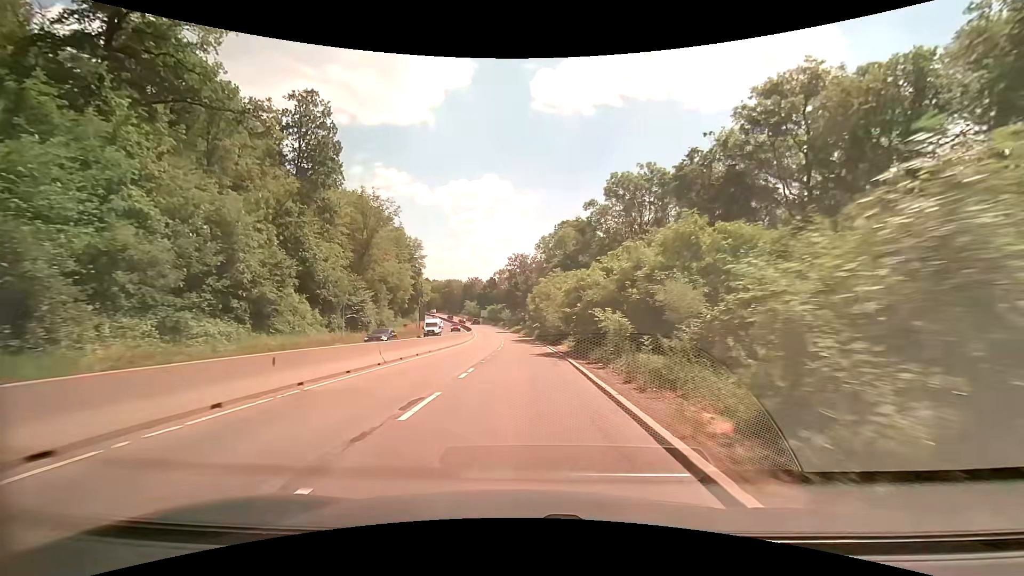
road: trunk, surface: asphalt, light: Day
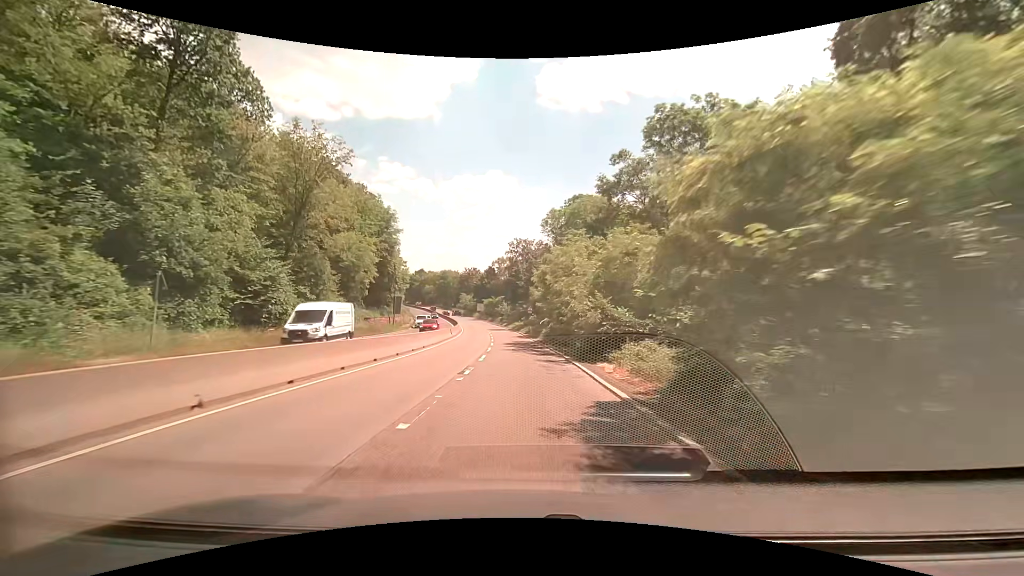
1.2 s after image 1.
(0.0, +19.3) m; 0°
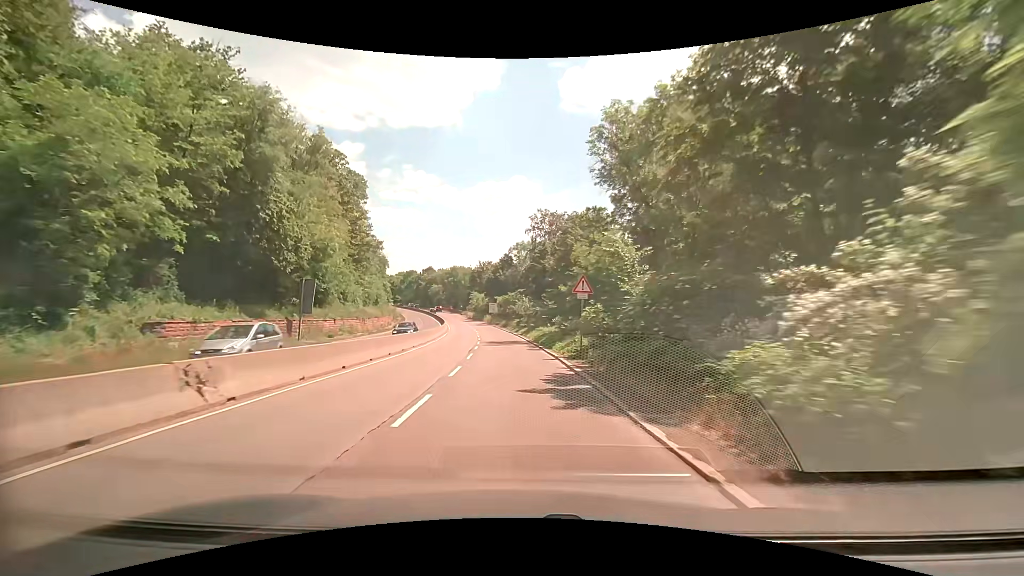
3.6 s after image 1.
(-0.6, +36.2) m; -3°
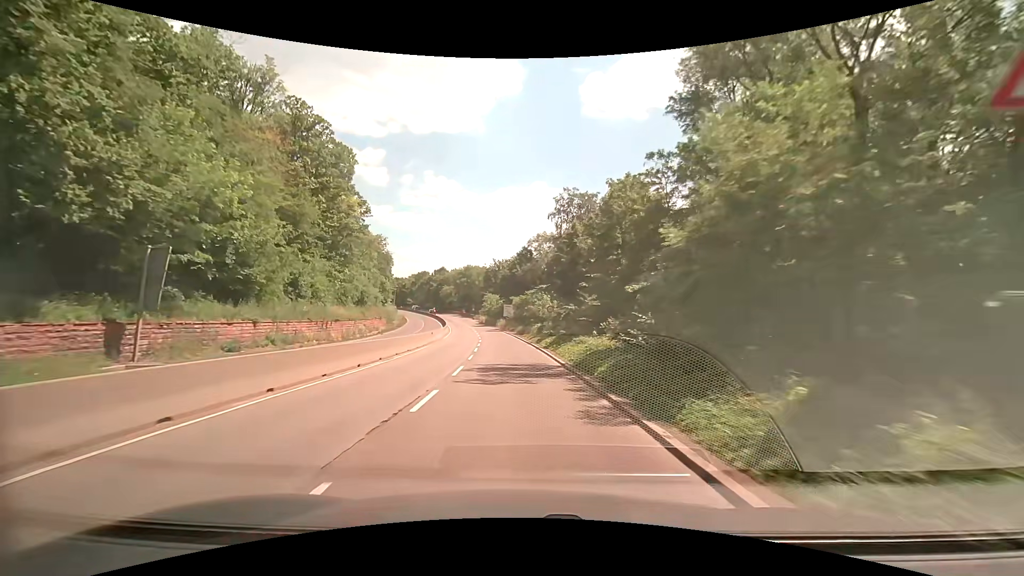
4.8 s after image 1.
(-0.4, +17.3) m; -2°
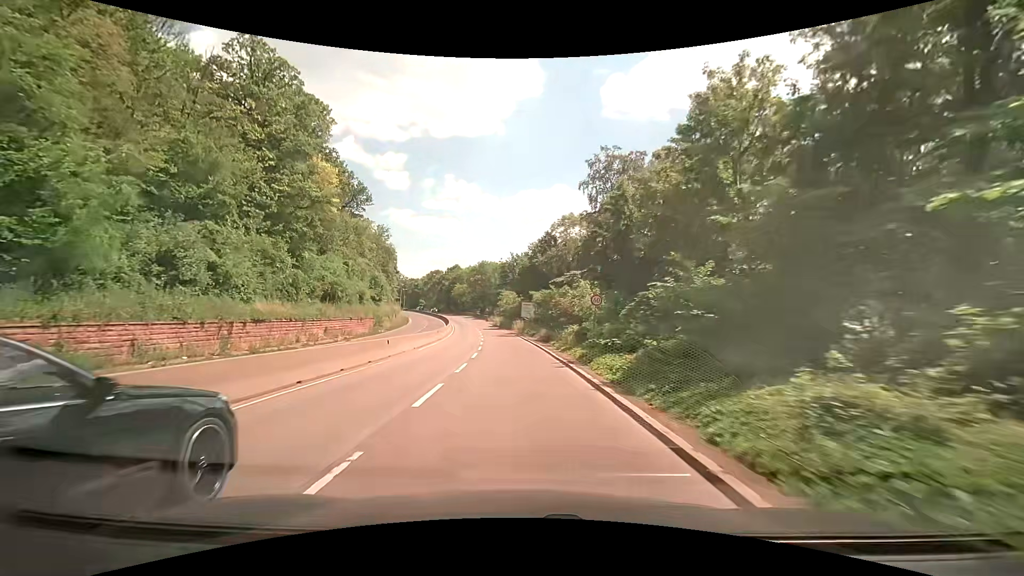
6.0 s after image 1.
(-0.4, +17.3) m; -2°
(0, +10) (-1, +20) (-1, +30) (-2, +40) (-3, +50) (-4, +60) (-5, +70) (-7, +80) (-8, +90) (-10, +99) m
